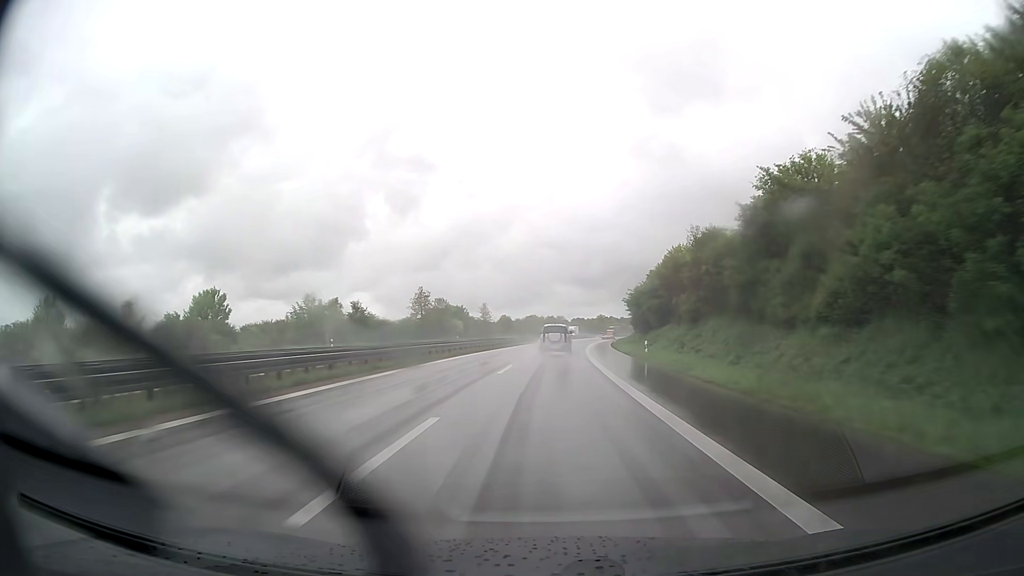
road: trunk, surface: asphalt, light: Day
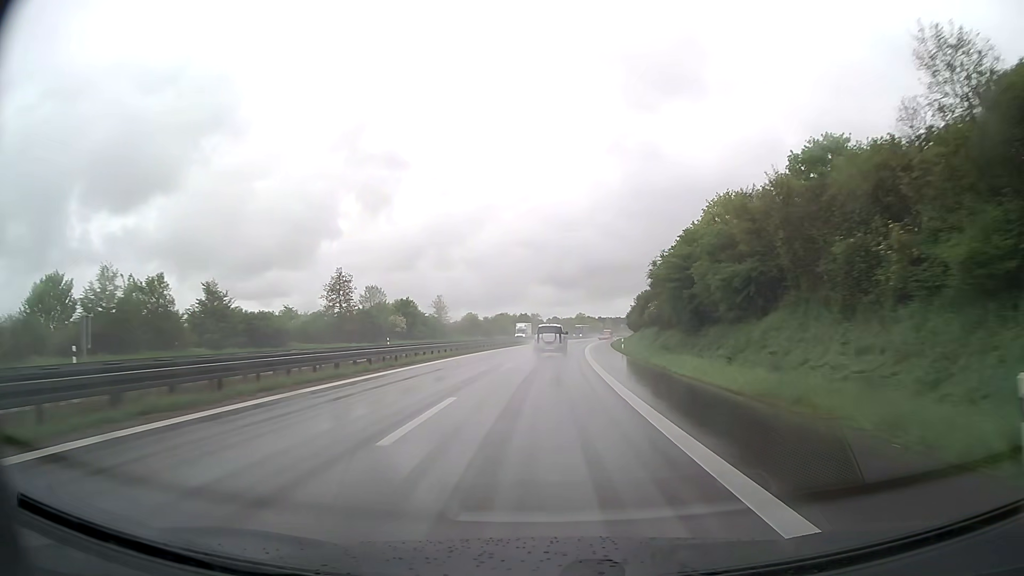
(+0.7, +32.9) m; +2°
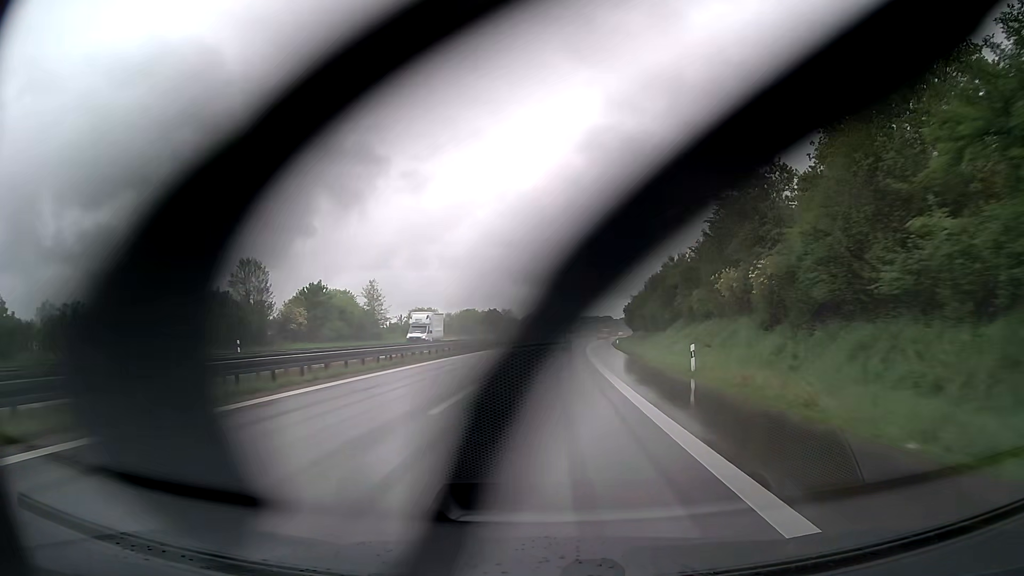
(+0.5, +33.1) m; +2°
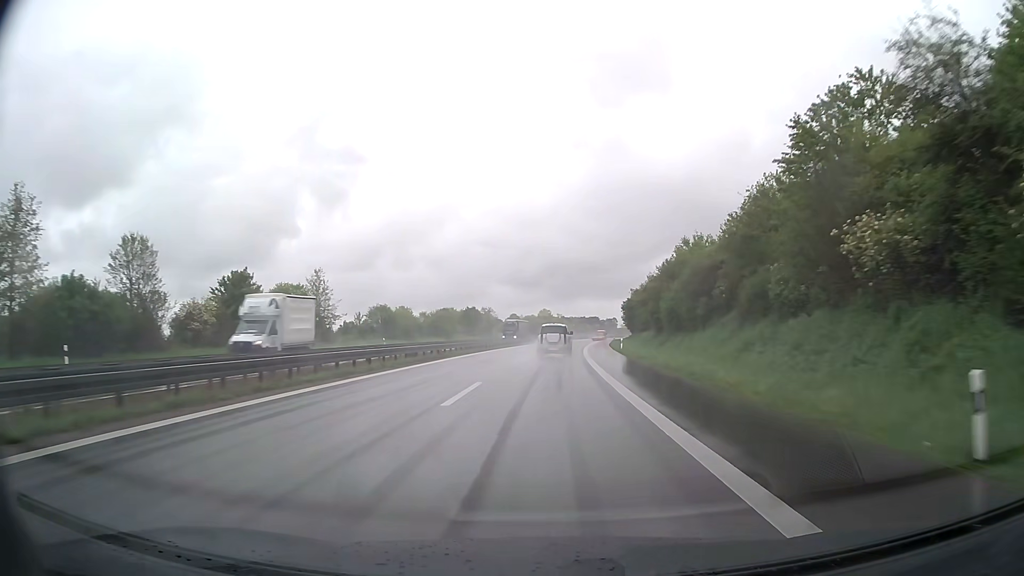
(+0.2, +16.7) m; +1°
(0, +10) (0, +20) (+1, +30) (+1, +40) (+1, +50) (+2, +60) (+3, +70) (+4, +80) (+4, +90) (+5, +100) m
